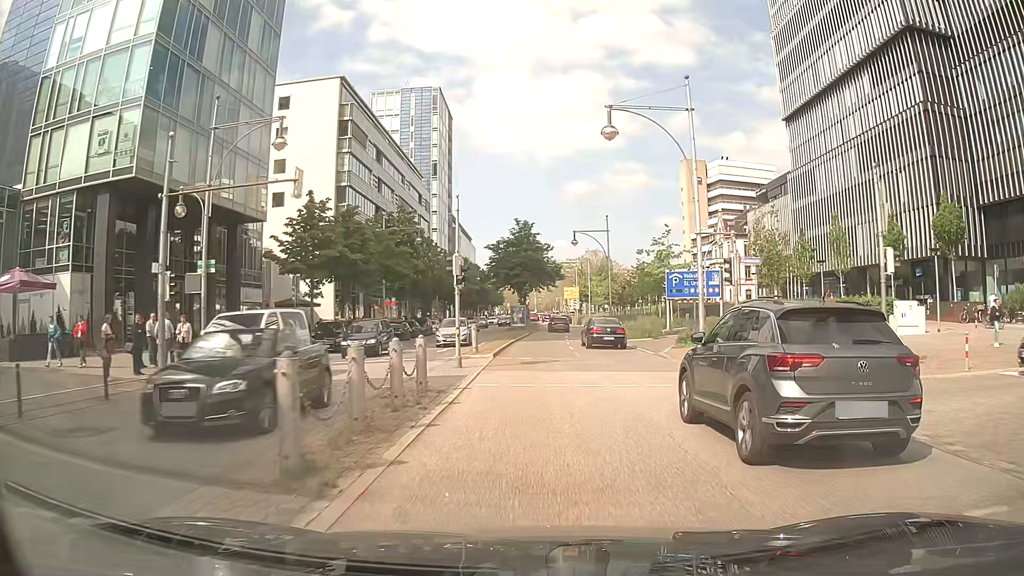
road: primary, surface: asphalt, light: Day
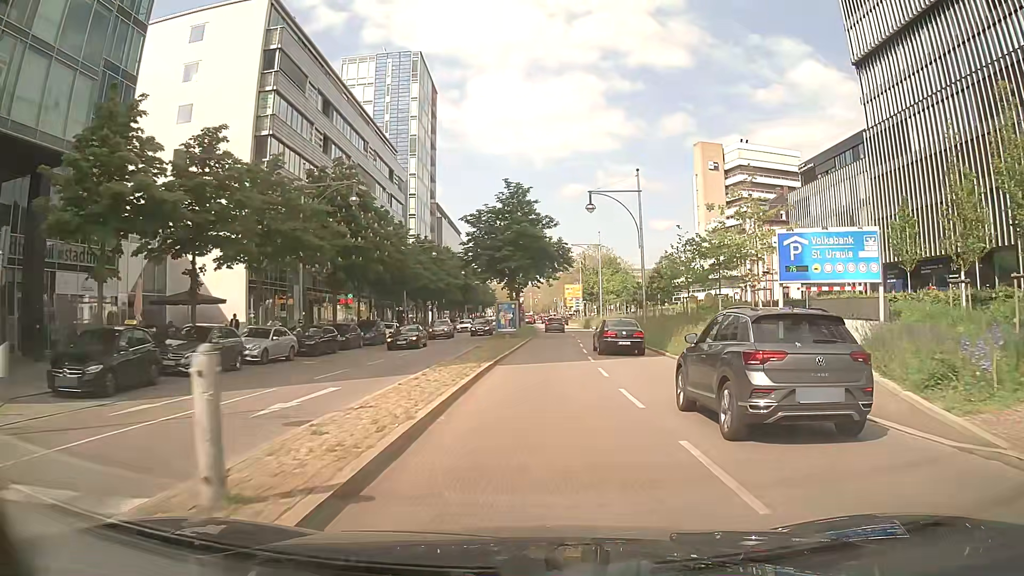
(0.0, +20.3) m; 0°
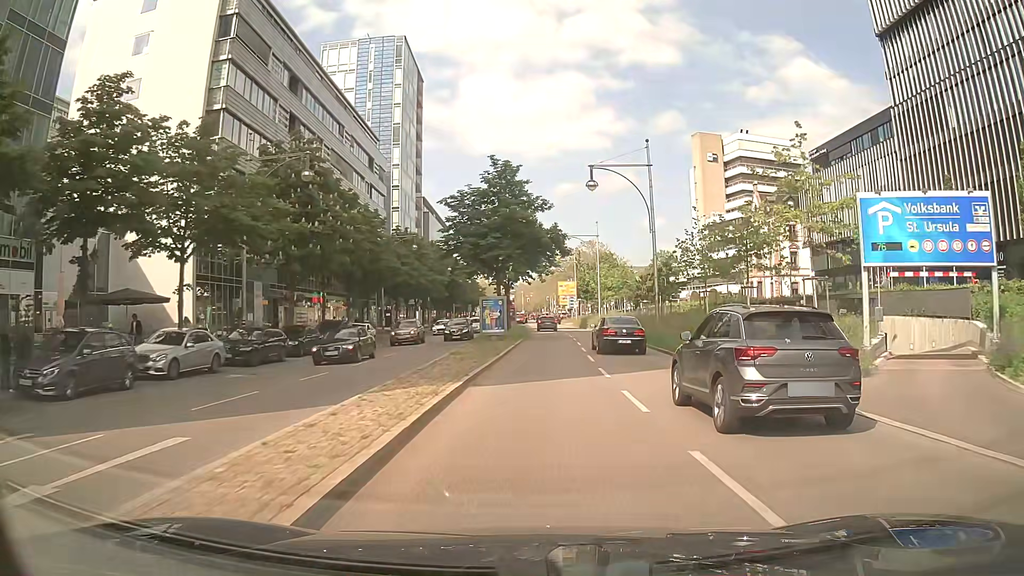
(0.0, +6.8) m; +2°
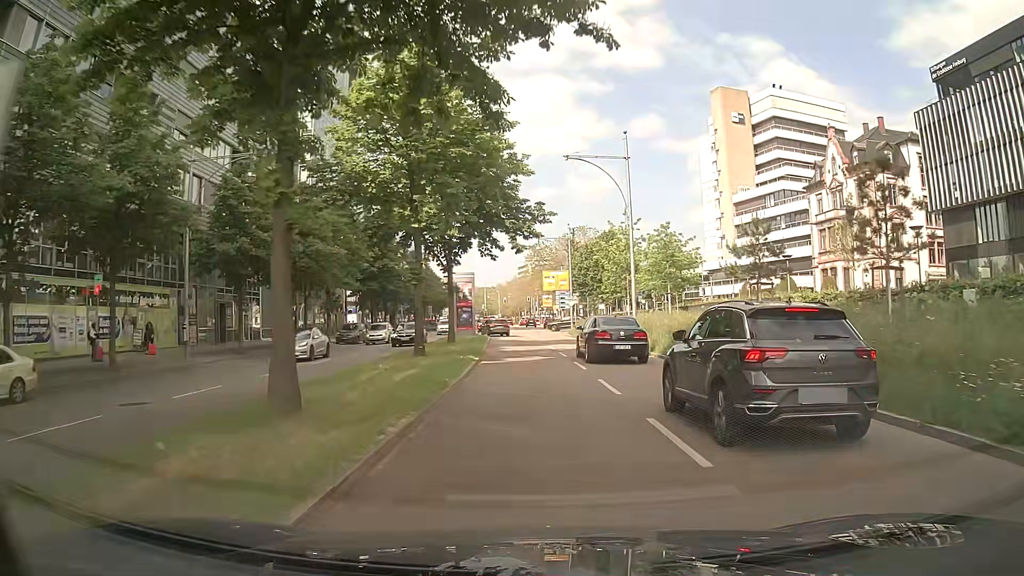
(-0.7, +33.9) m; +1°
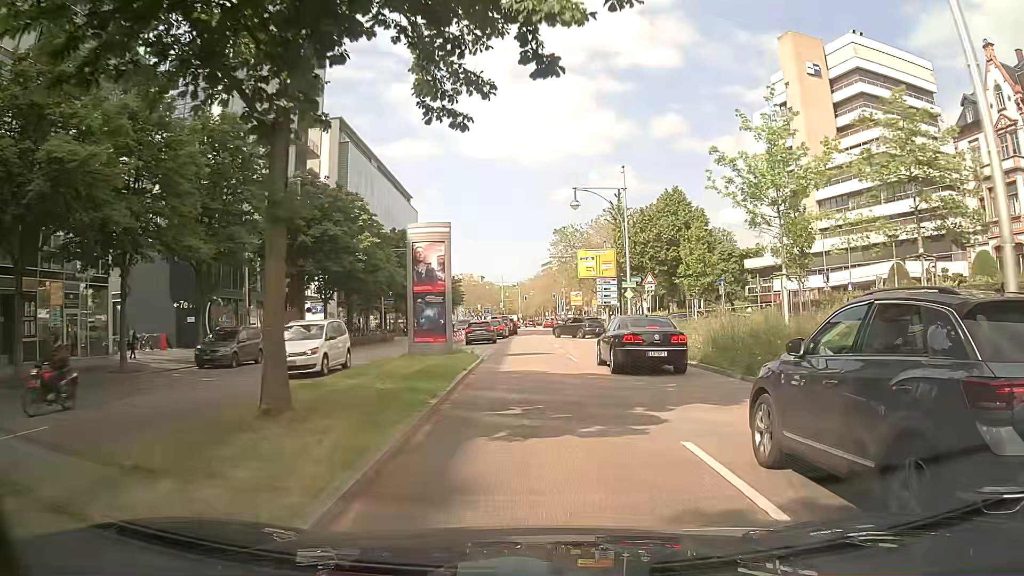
(-0.6, +25.7) m; -2°
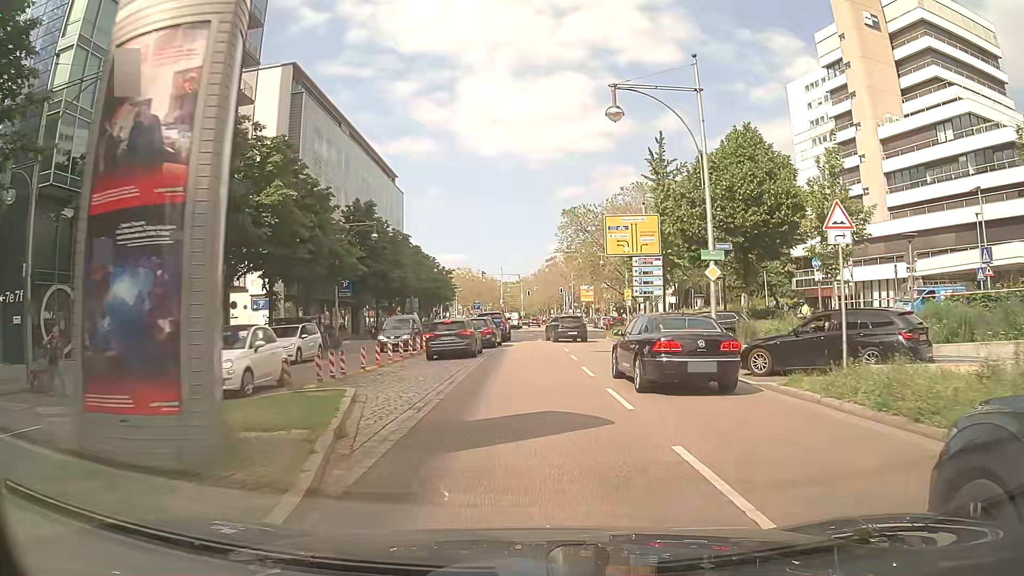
(0.0, +18.1) m; 0°
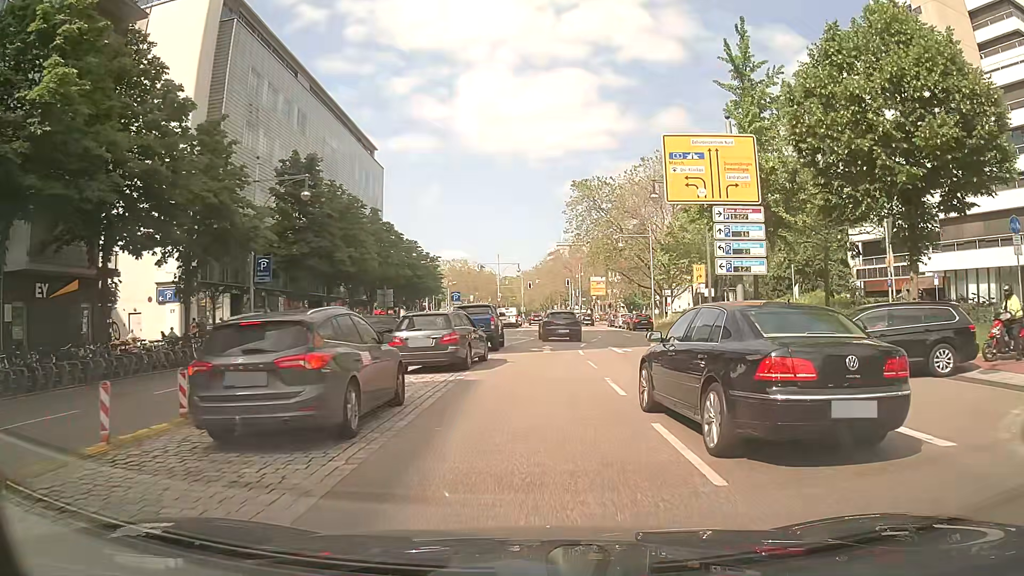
(0.0, +16.7) m; 0°
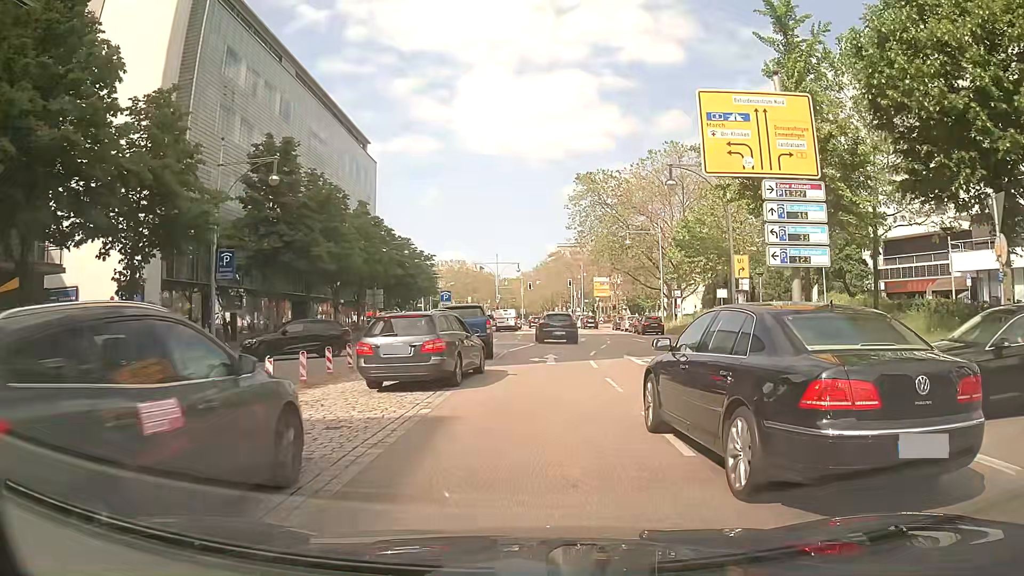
(0.0, +4.6) m; -2°
